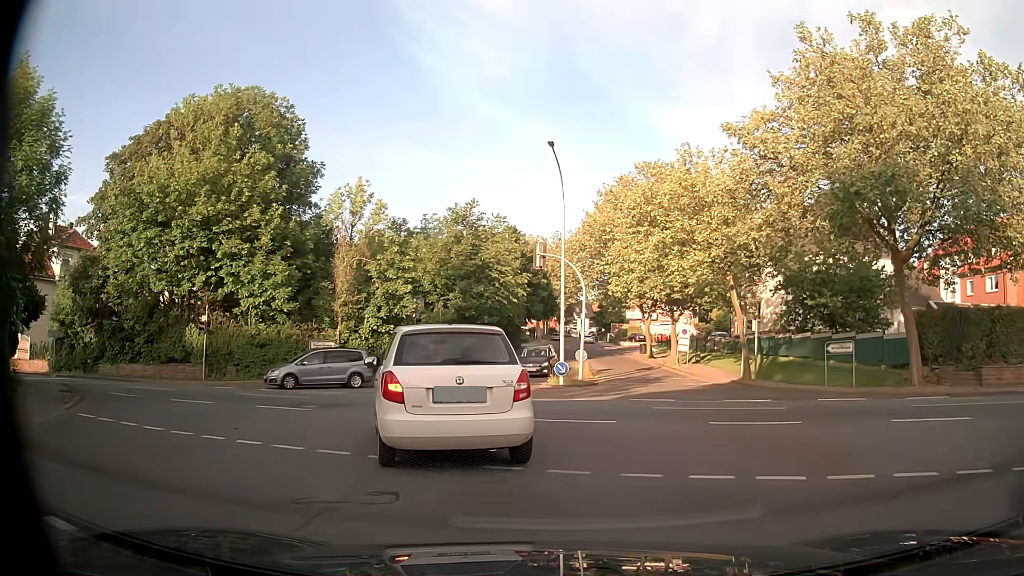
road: residential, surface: asphalt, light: Day
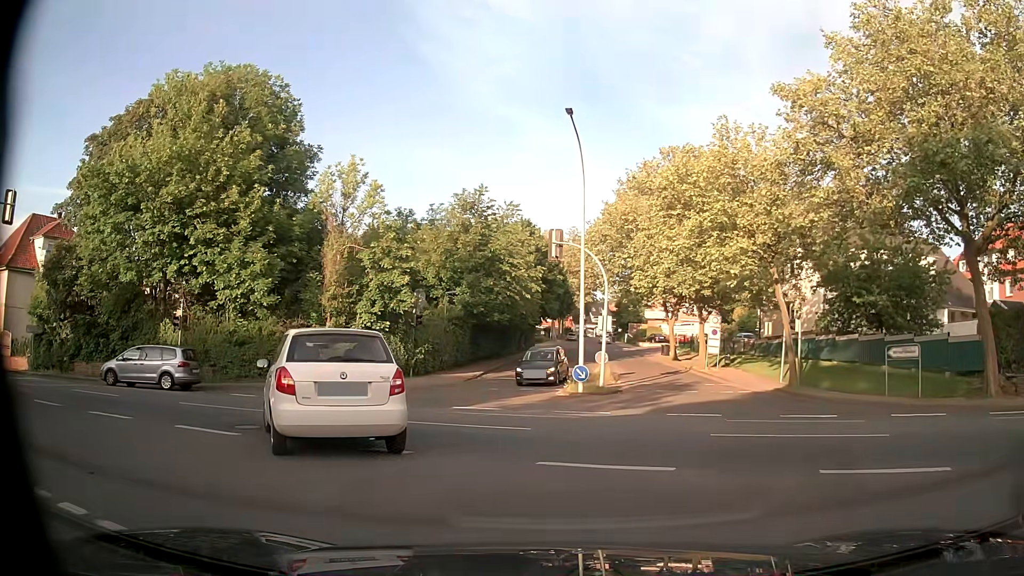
(0.0, +4.2) m; -1°
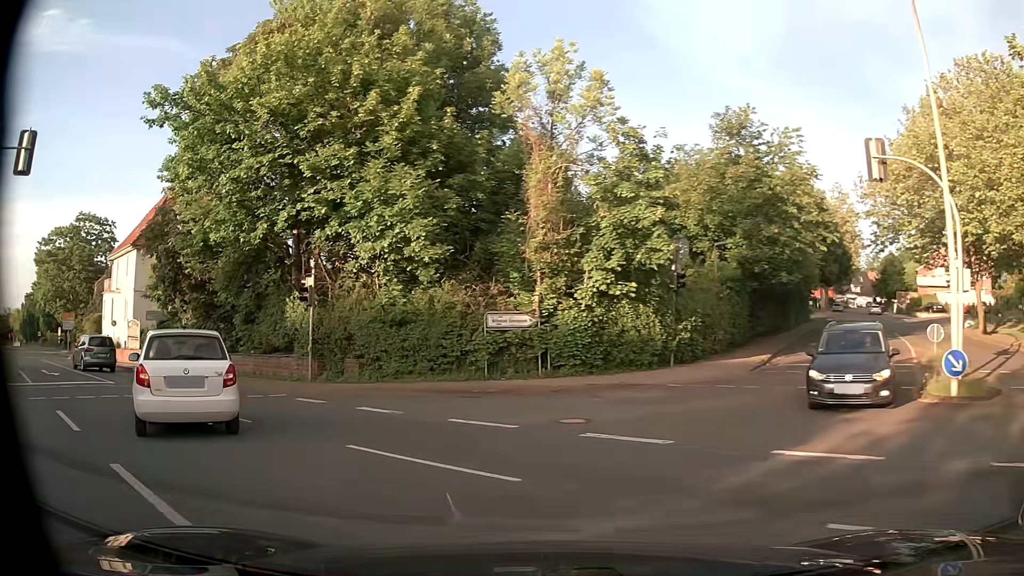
(-1.7, +10.9) m; -21°
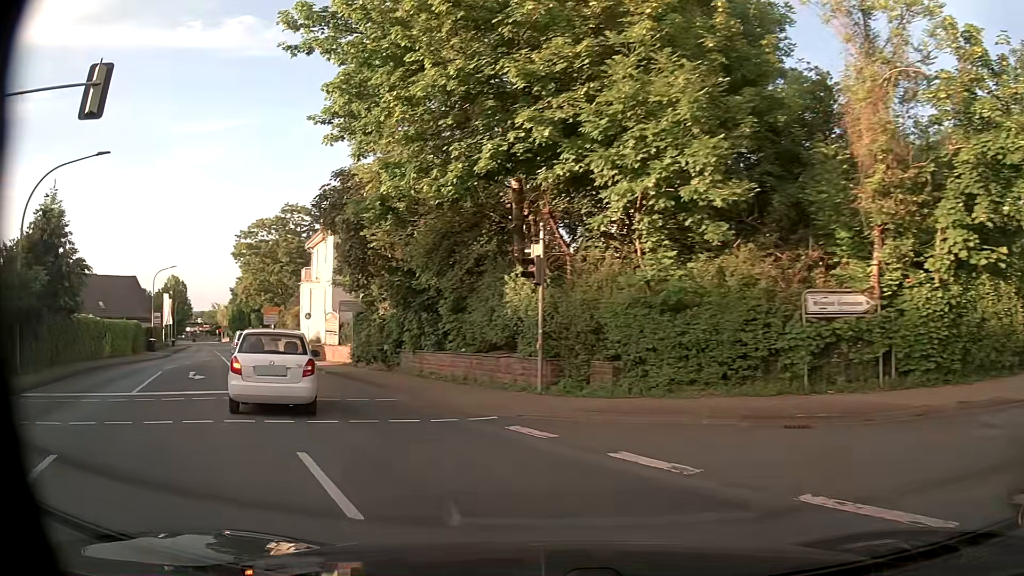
(-1.2, +6.6) m; -19°
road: primary
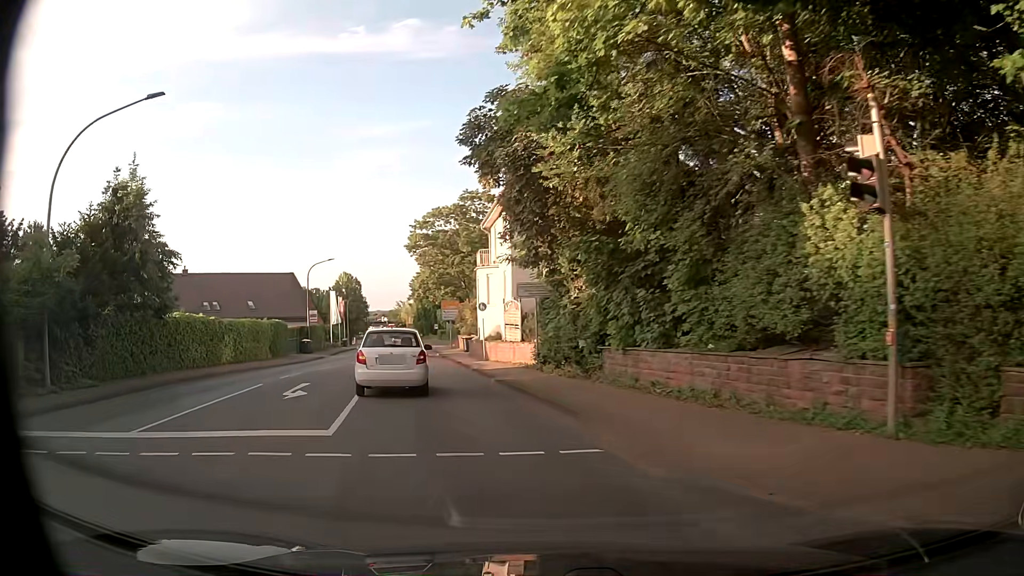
(-1.5, +7.8) m; -19°
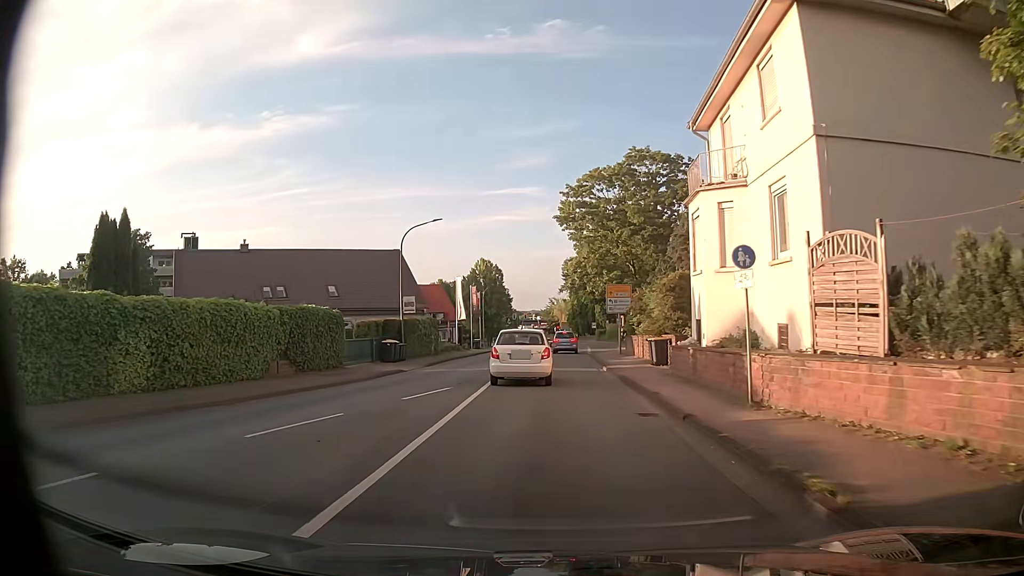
(-3.3, +20.4) m; -13°
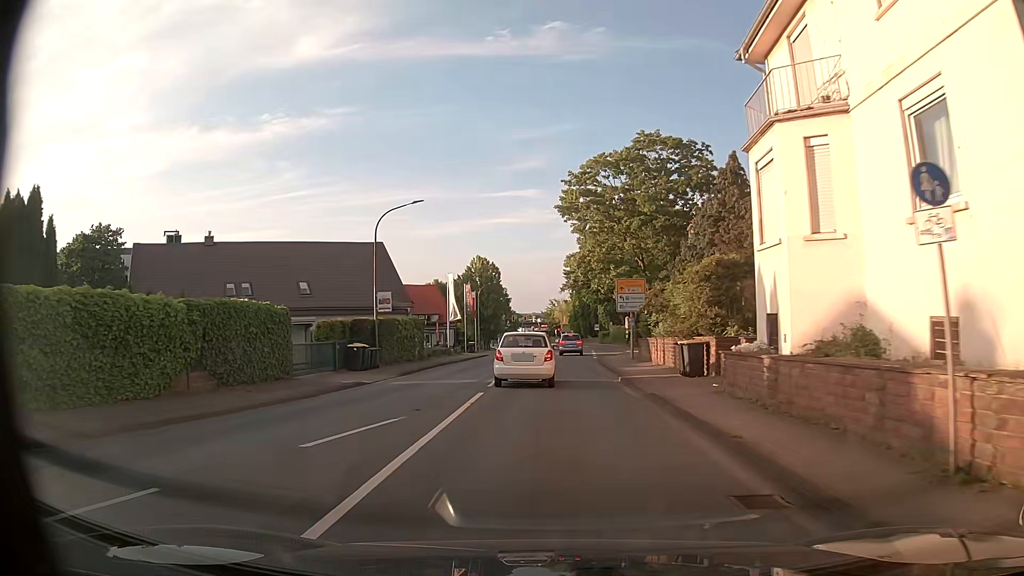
(0.0, +6.2) m; +1°
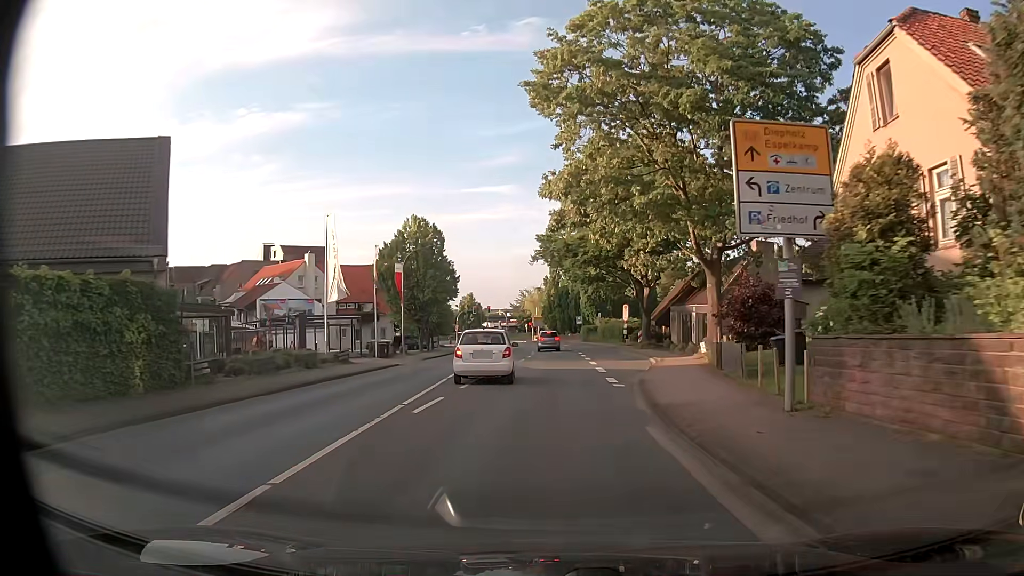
(+0.5, +27.9) m; +2°
